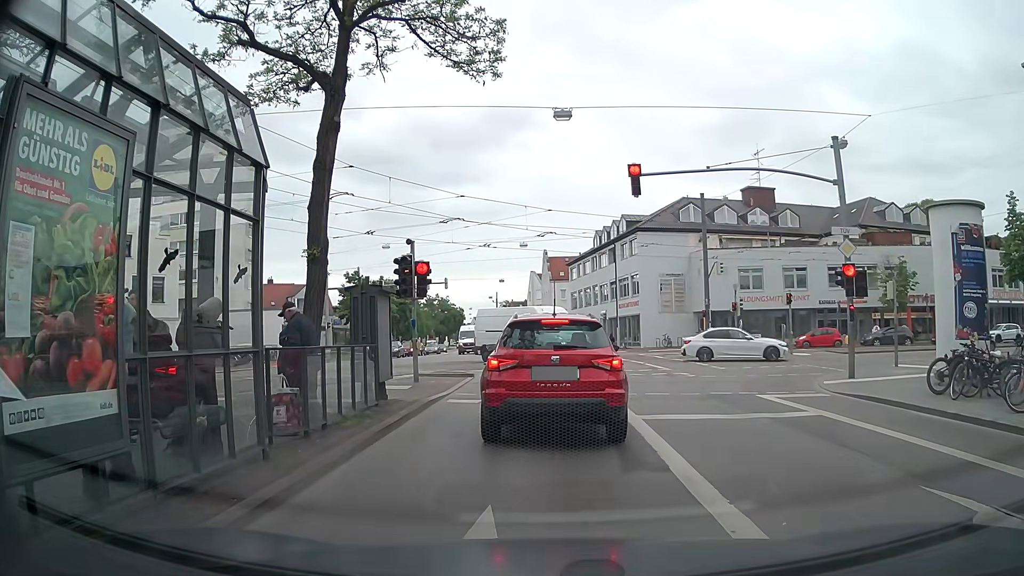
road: tertiary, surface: asphalt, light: Day
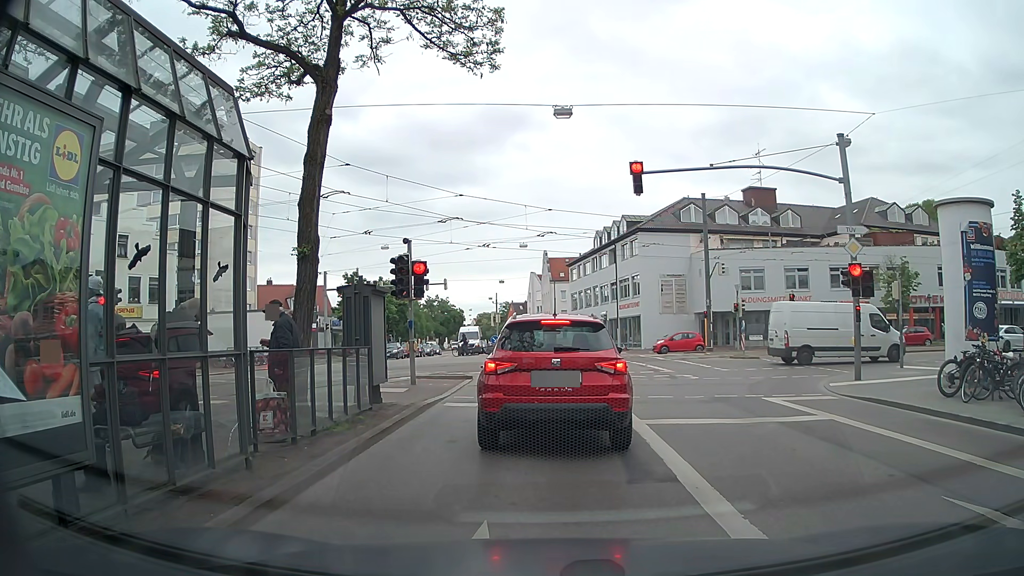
(0.0, +0.5) m; 0°
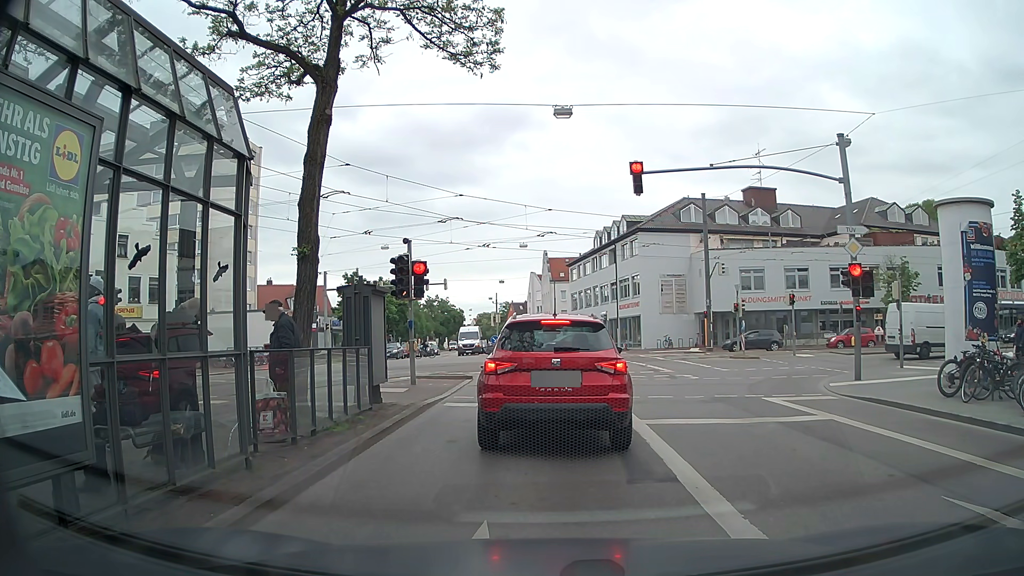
(0.0, 0.0) m; 0°
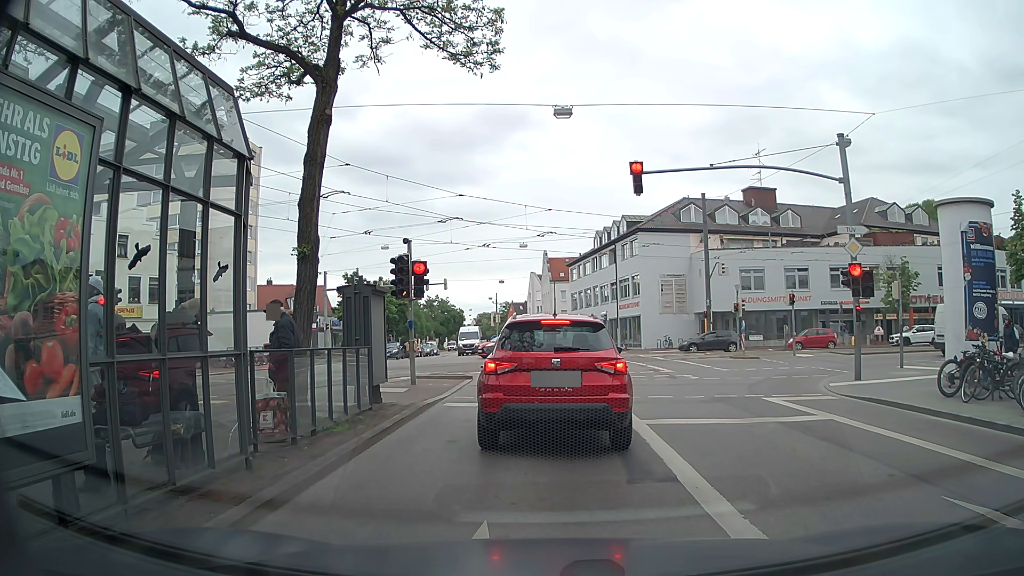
(0.0, 0.0) m; 0°
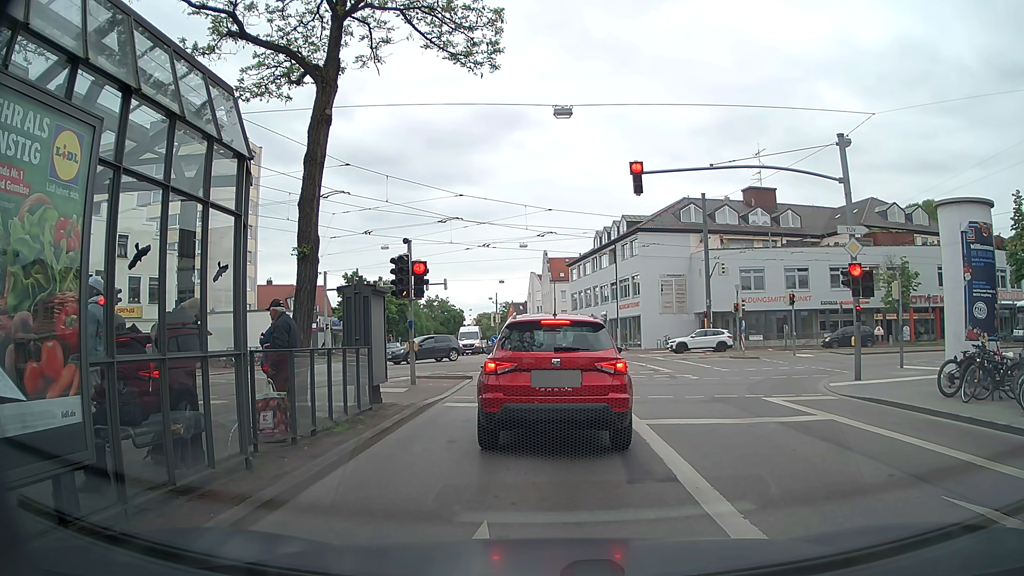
(0.0, 0.0) m; 0°
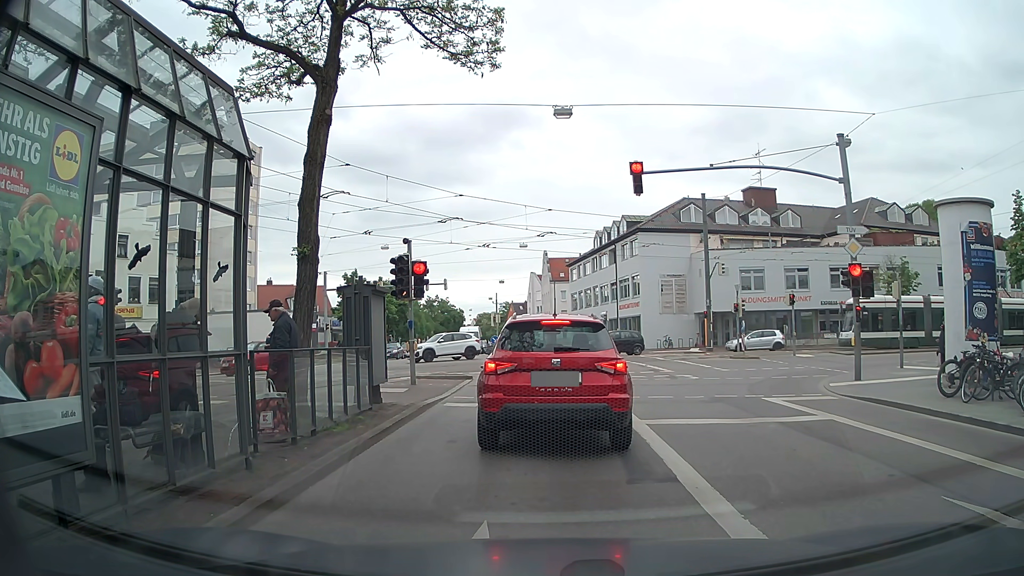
(0.0, 0.0) m; 0°
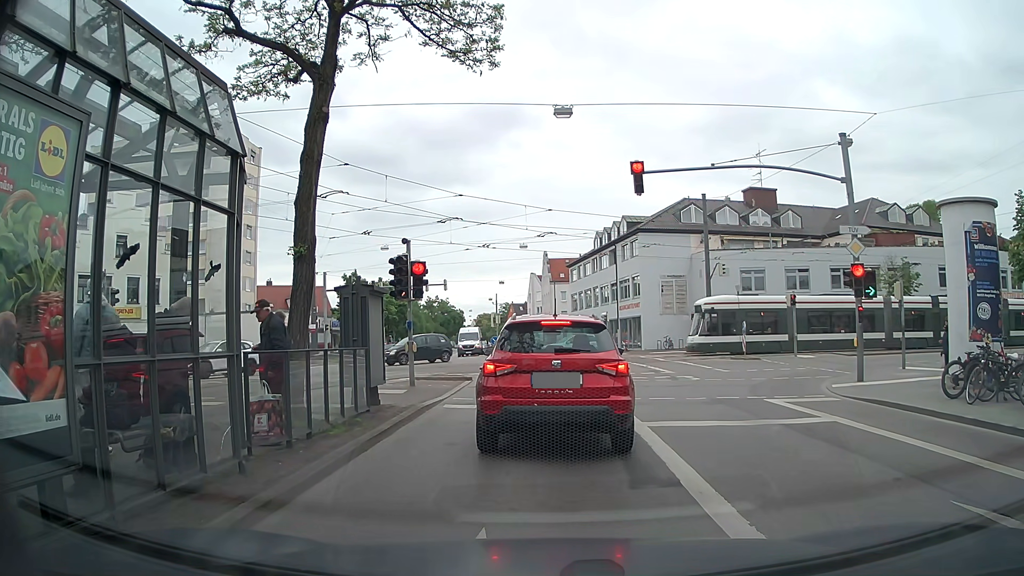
(0.0, +0.1) m; 0°
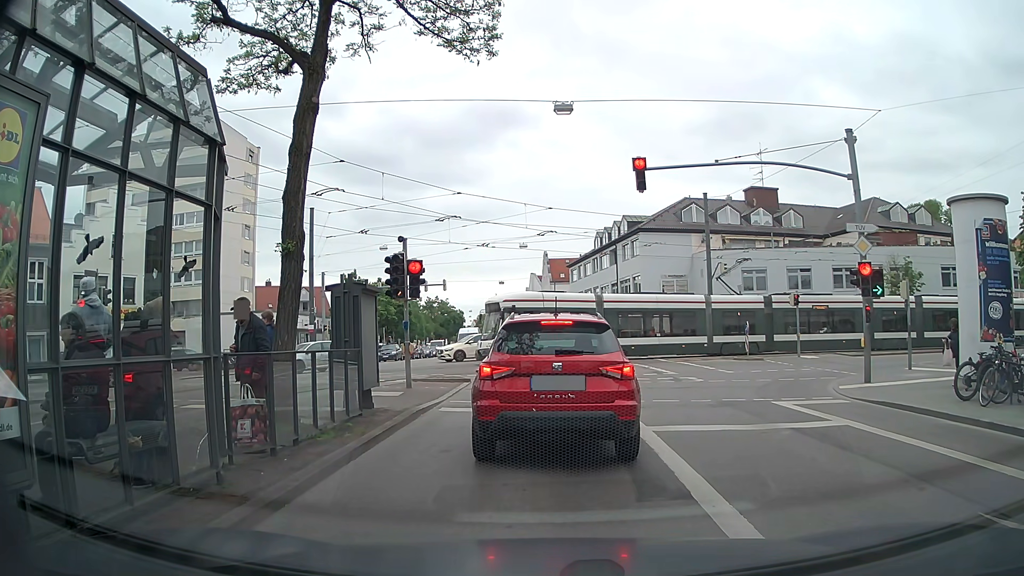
(0.0, +0.5) m; 0°
